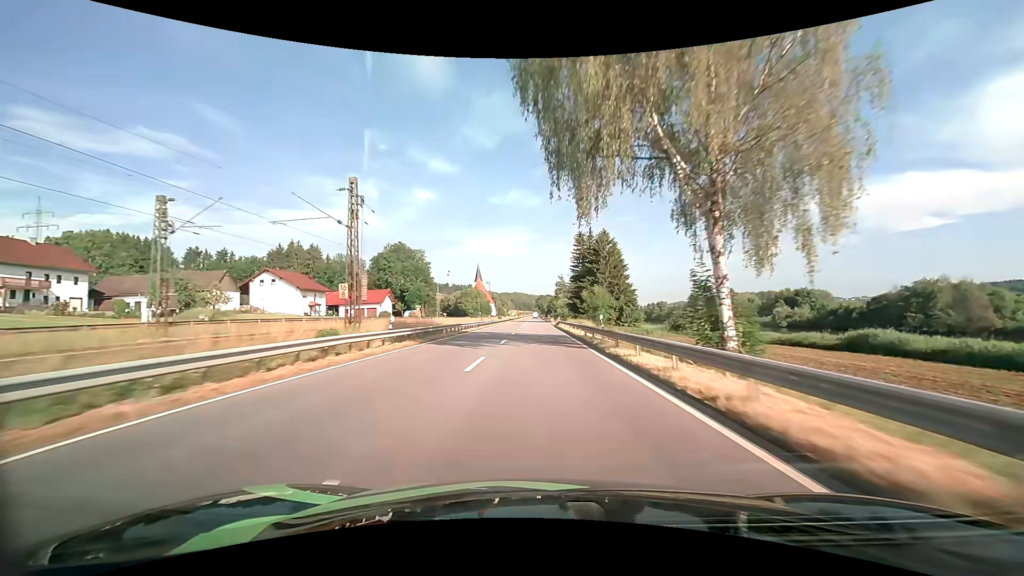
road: primary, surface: asphalt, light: Day
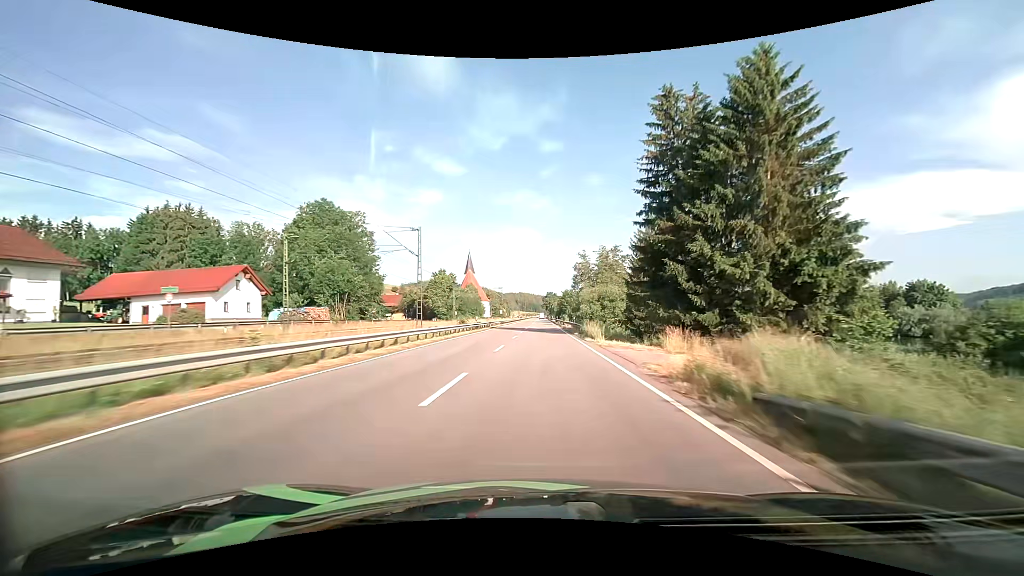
(-0.4, +64.9) m; -1°
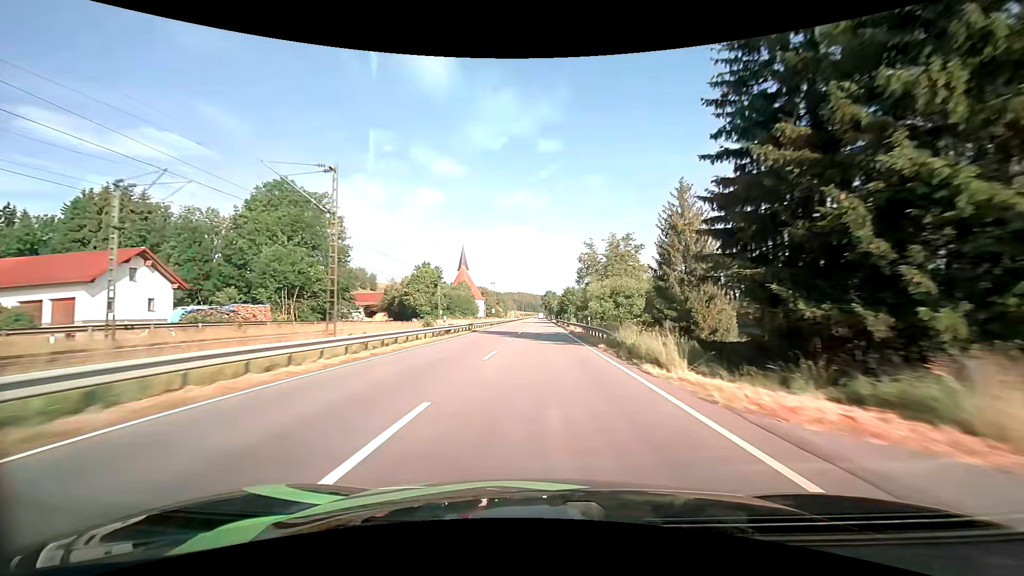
(0.0, +16.1) m; 0°
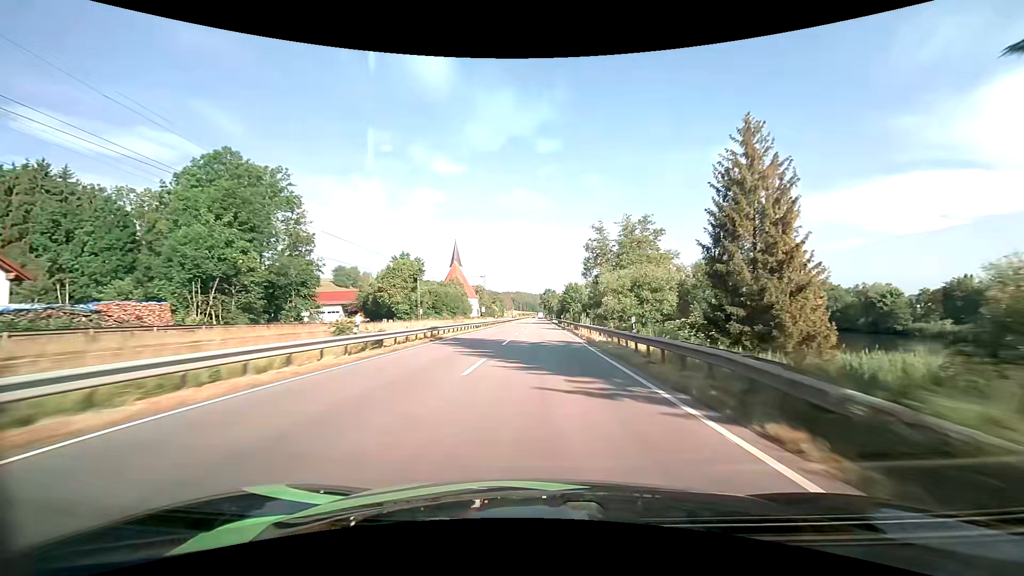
(0.0, +16.1) m; 0°
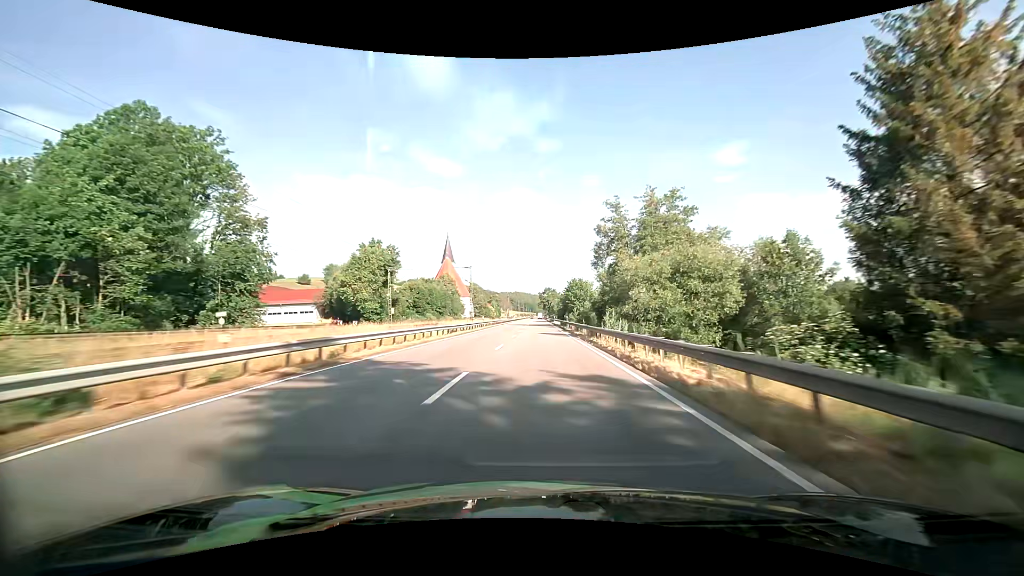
(0.0, +16.0) m; 0°
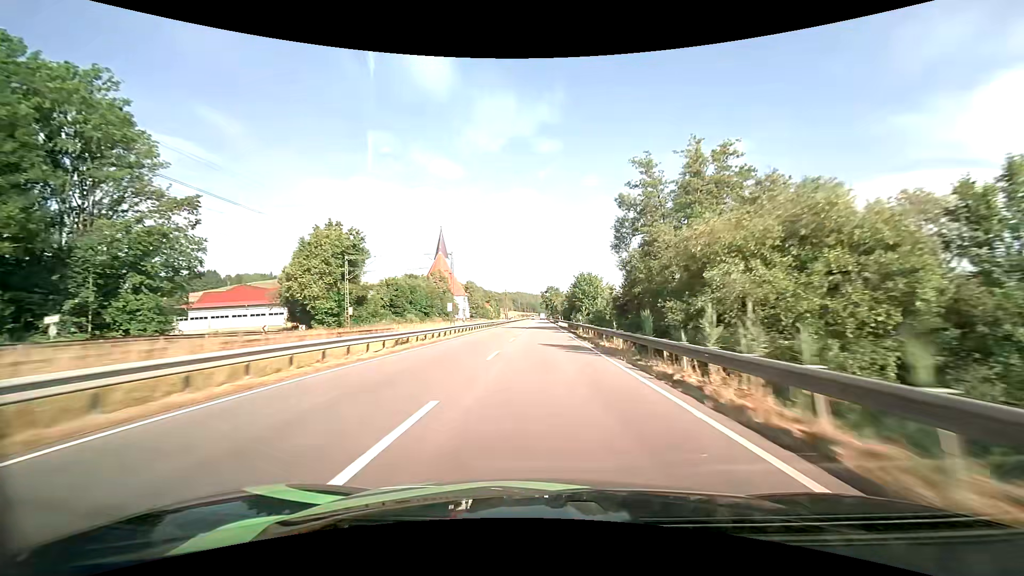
(-0.1, +16.0) m; 0°
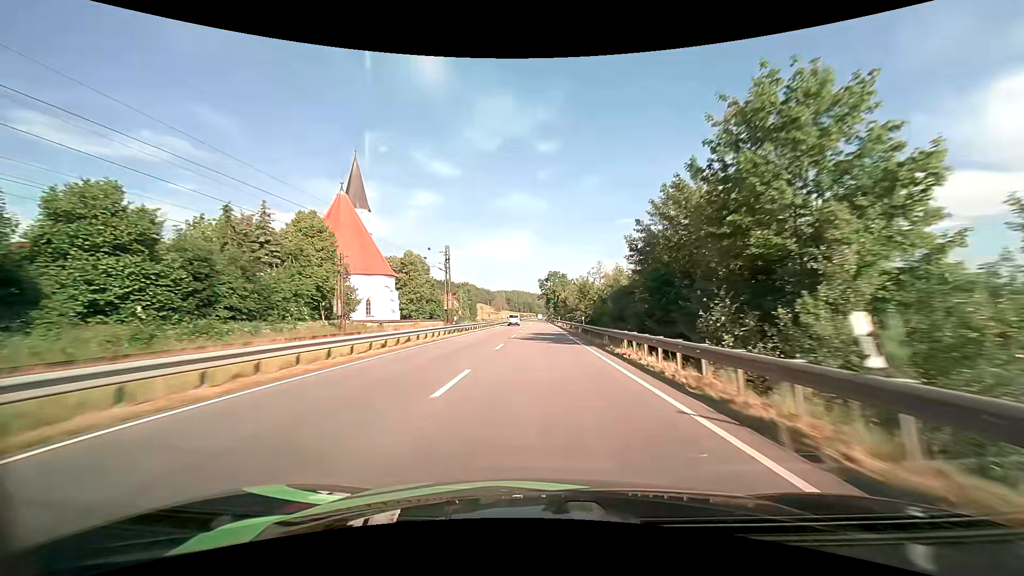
(0.0, +79.8) m; 0°
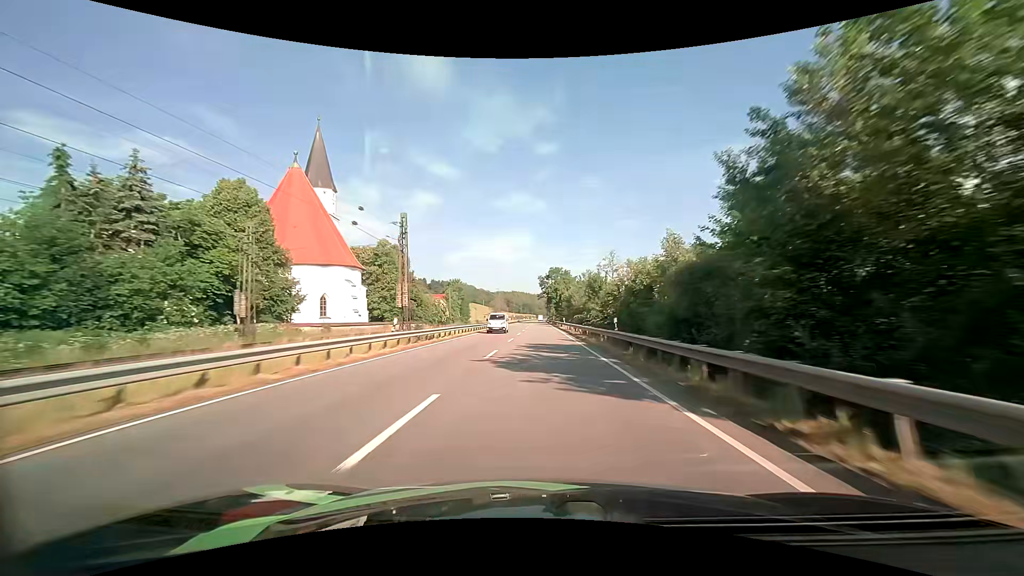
(0.0, +16.0) m; 0°
(0, +10) (0, +20) (0, +30) (0, +40) (0, +50) (0, +60) (0, +70) (0, +80) (0, +90) (0, +100) m
